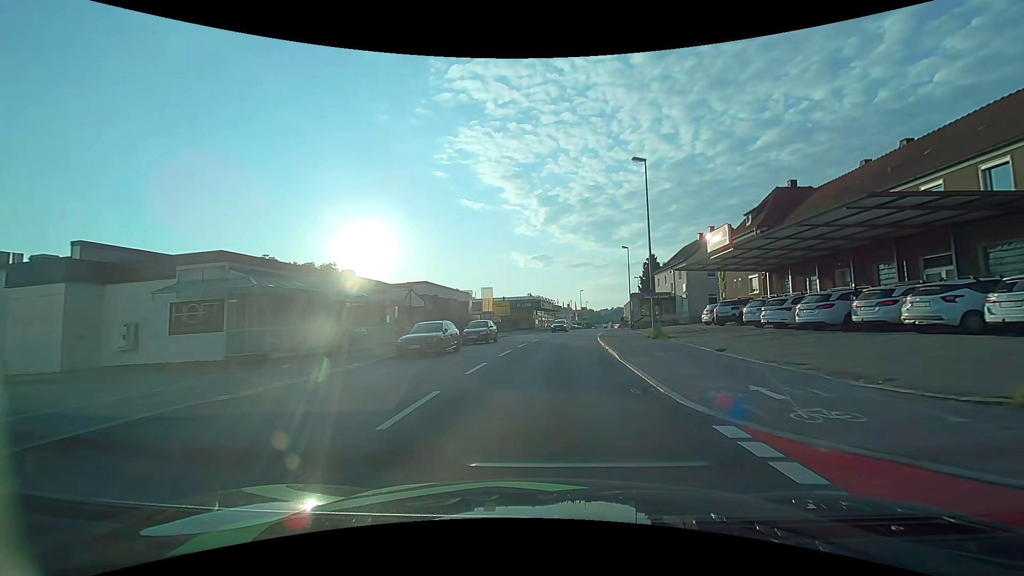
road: tertiary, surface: asphalt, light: Day
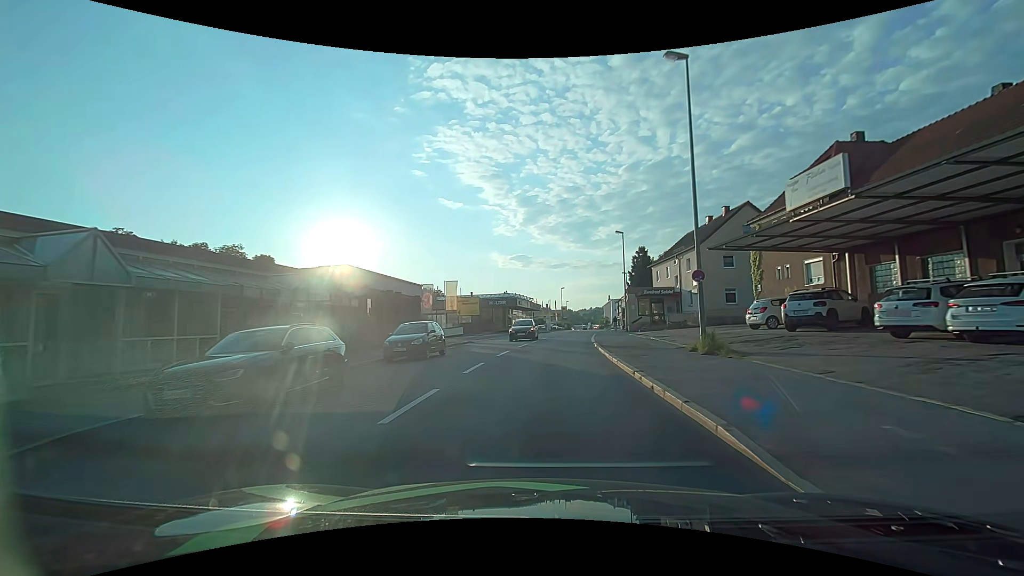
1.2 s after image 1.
(+0.3, +11.6) m; +2°
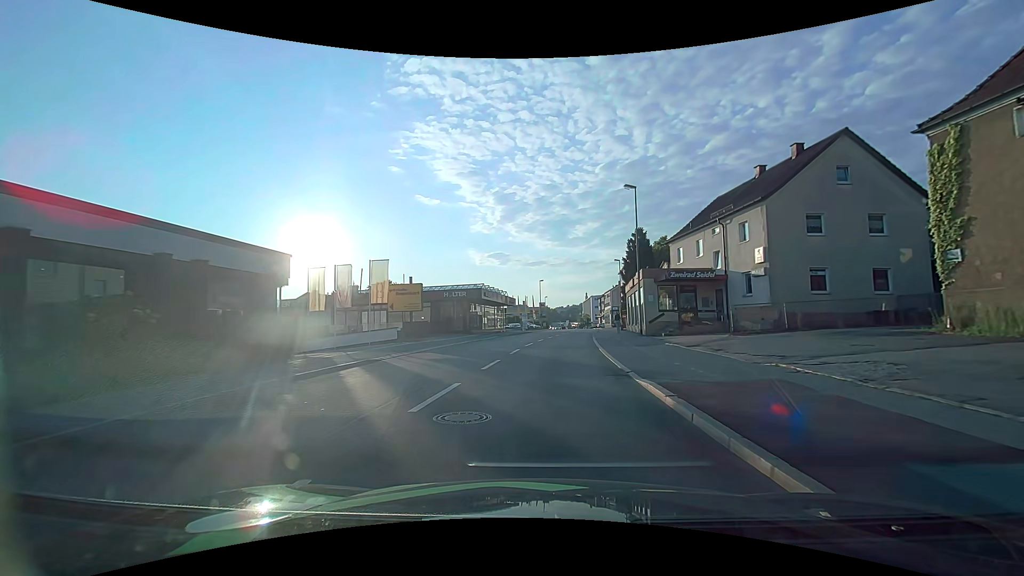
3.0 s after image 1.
(+0.4, +17.2) m; +3°
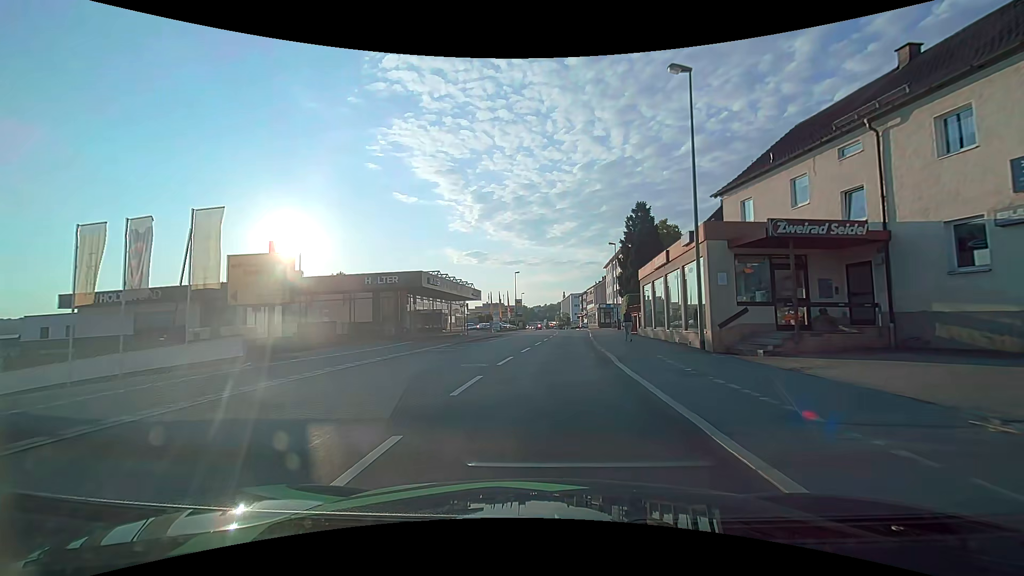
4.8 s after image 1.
(+0.4, +16.4) m; +3°
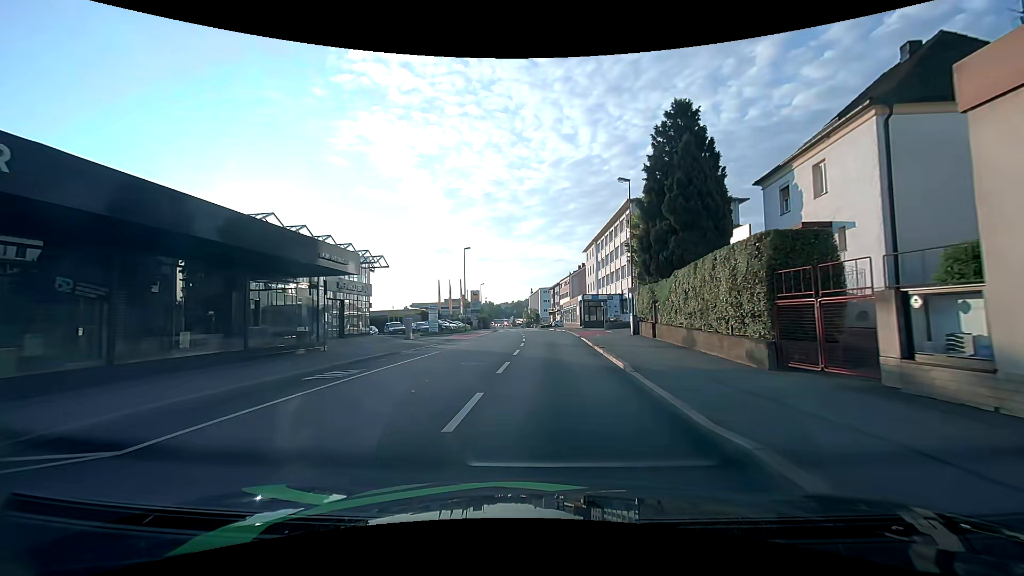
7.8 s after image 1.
(+0.8, +26.6) m; +4°
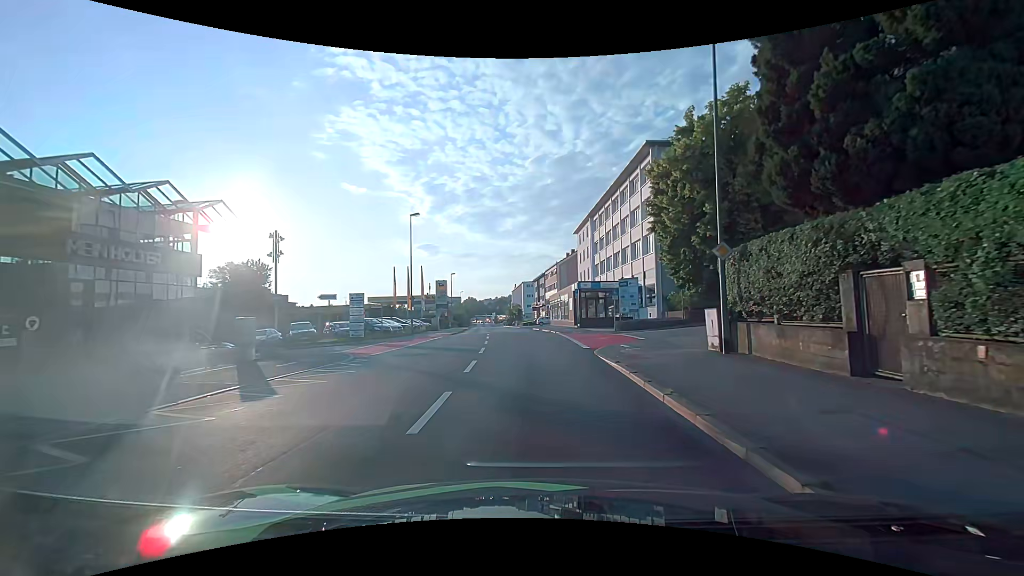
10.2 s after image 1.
(+0.3, +18.0) m; +2°
